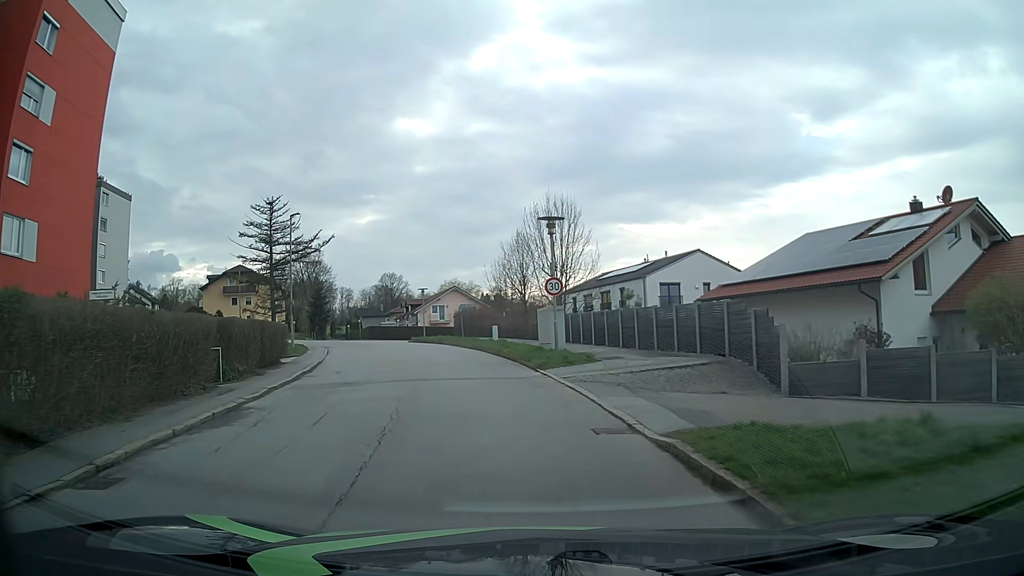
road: unclassified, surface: asphalt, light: Day
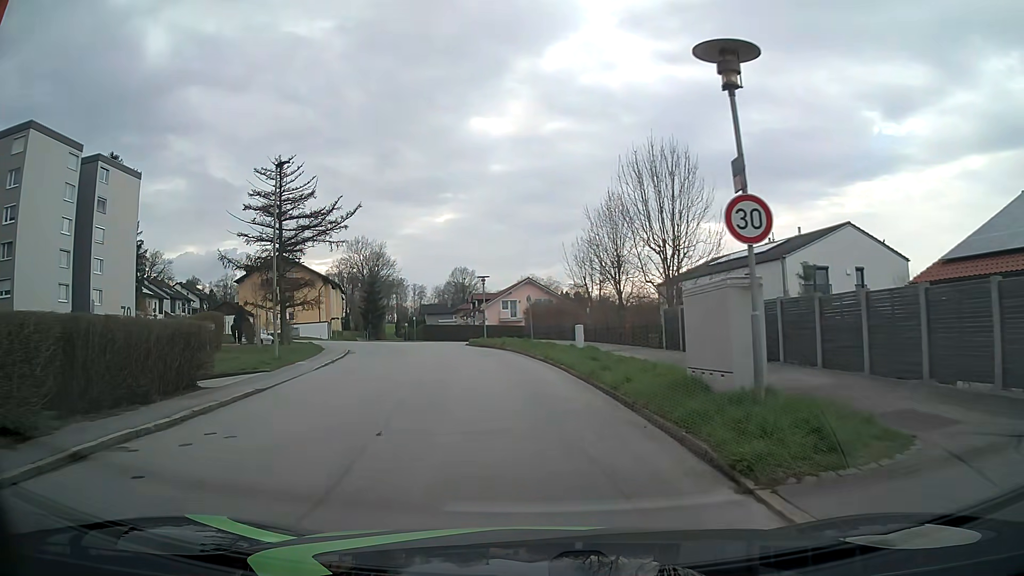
(-0.8, +13.6) m; -6°
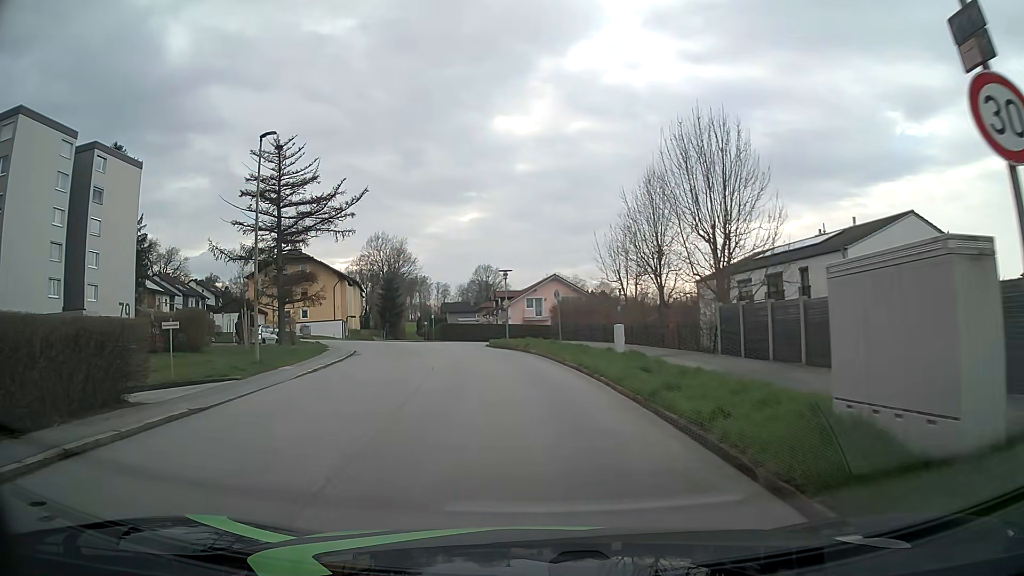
(-0.1, +4.4) m; -3°
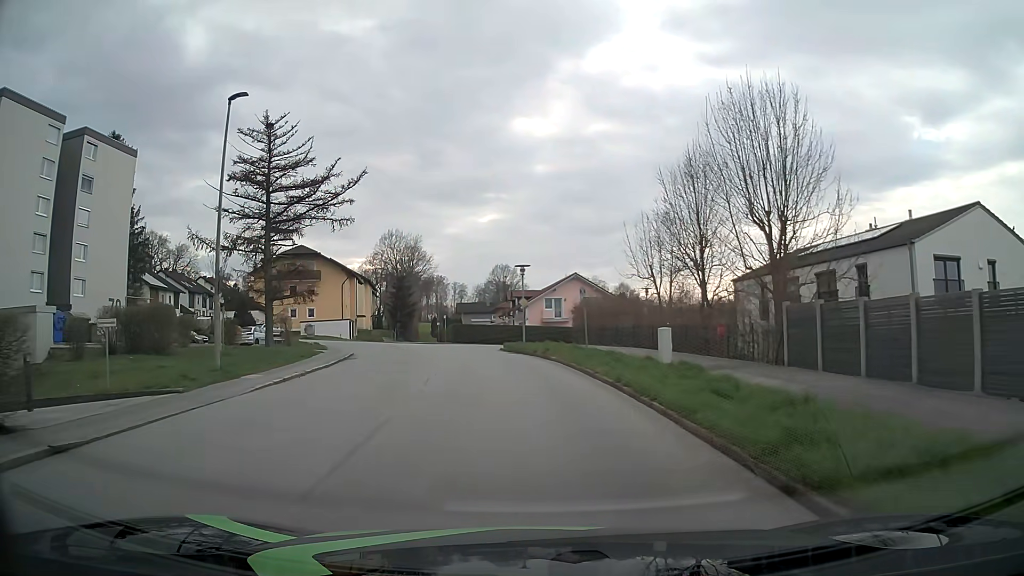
(-0.1, +4.4) m; -2°
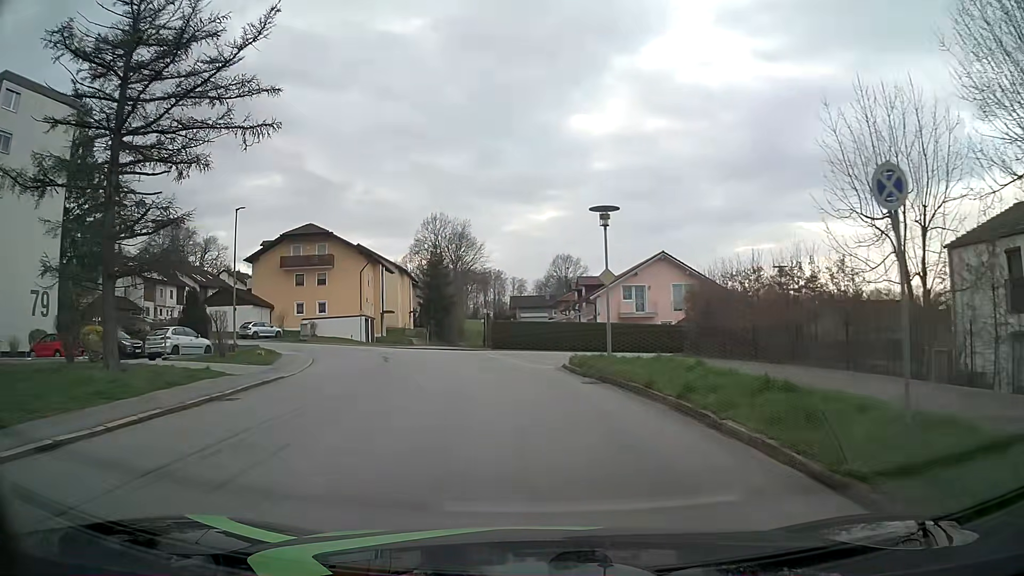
(-0.6, +17.7) m; -4°
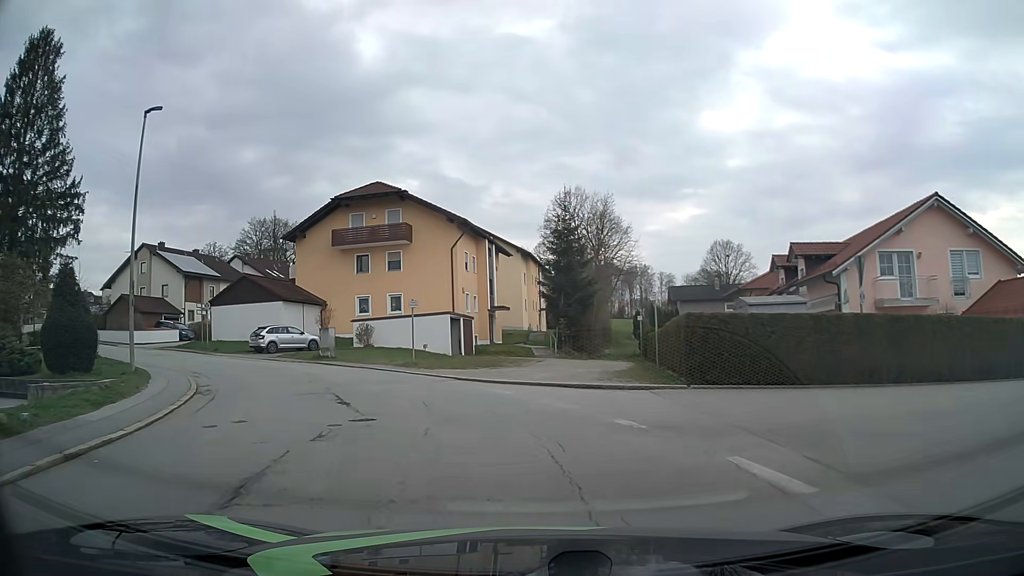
(-2.2, +22.1) m; -12°
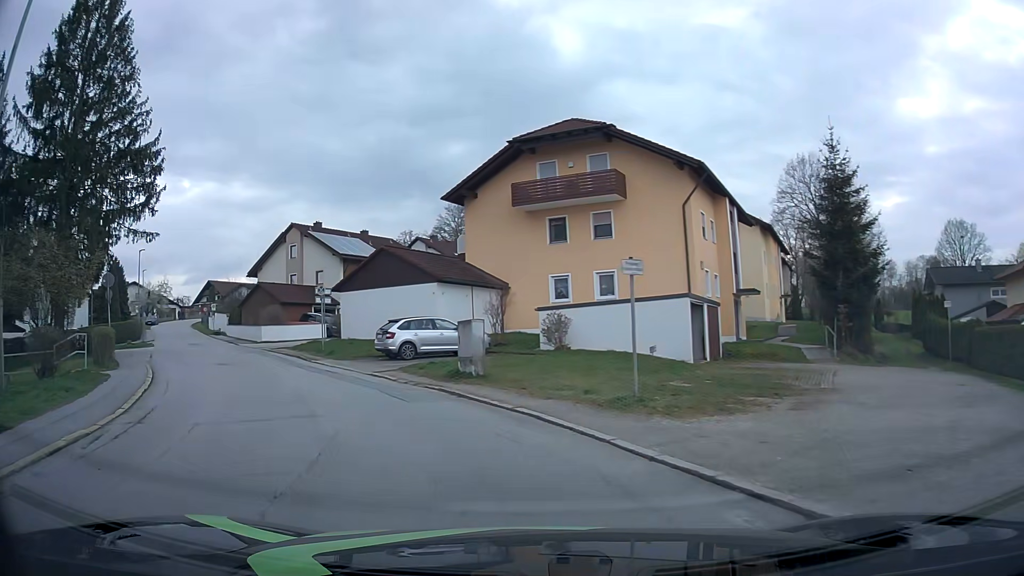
(-1.8, +13.1) m; -18°
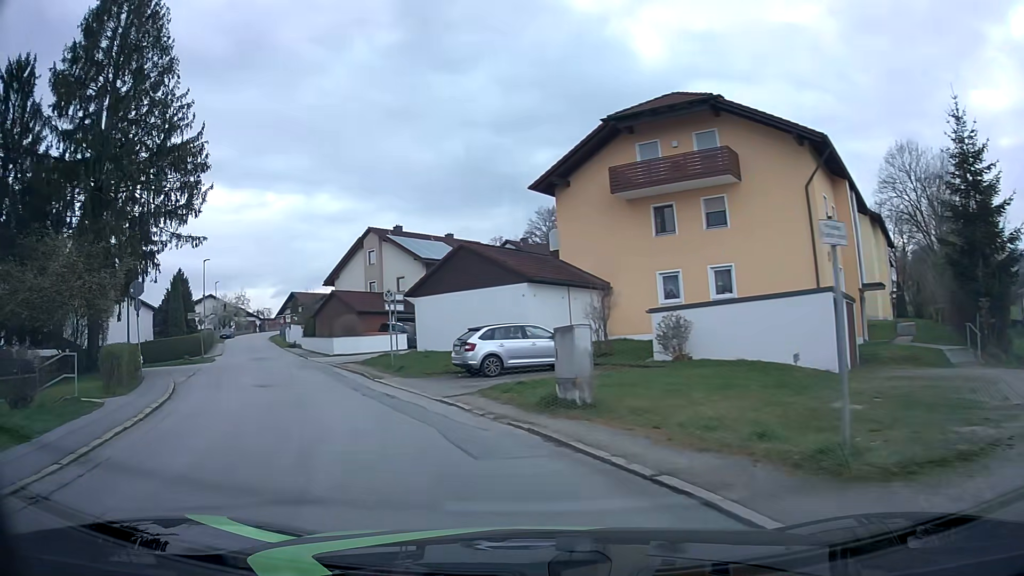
(-0.3, +4.4) m; -8°
(-2, +10) (-6, +19) (-10, +28) (-15, +37) (-19, +46) (-23, +55) (-28, +64) (-33, +73) (-37, +82) (-41, +91) m
